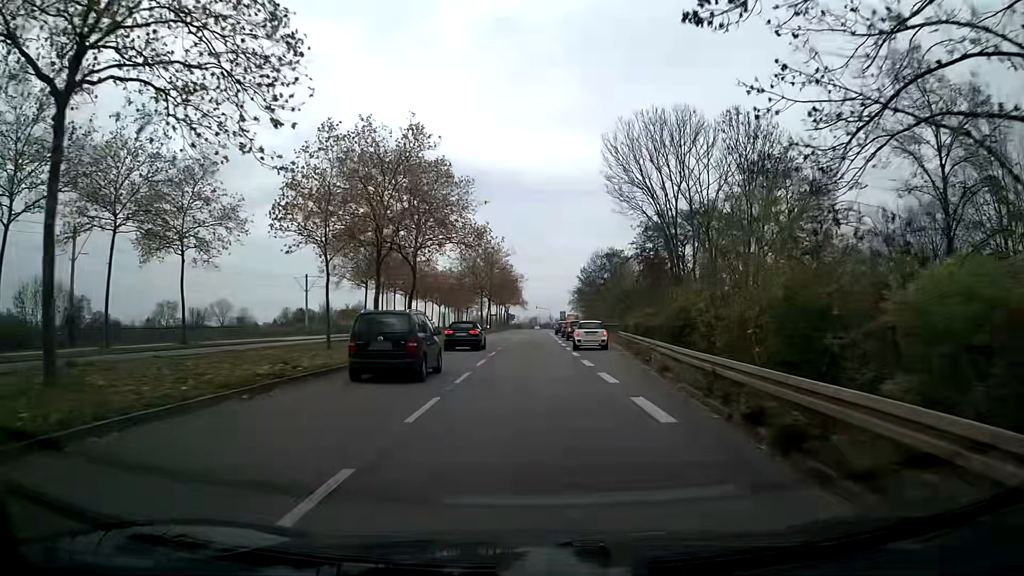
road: secondary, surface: asphalt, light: Day
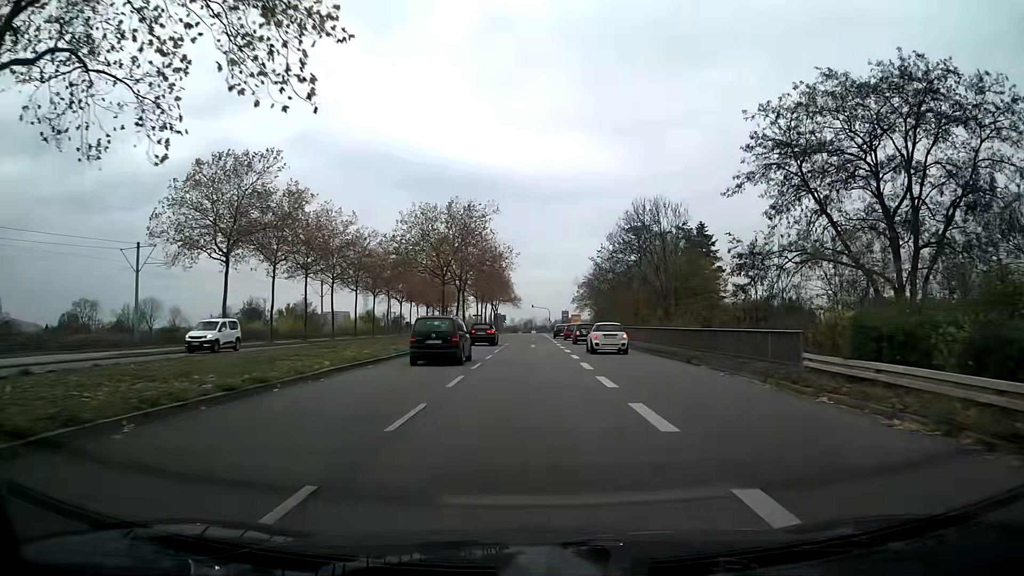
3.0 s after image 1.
(0.0, +36.9) m; 0°
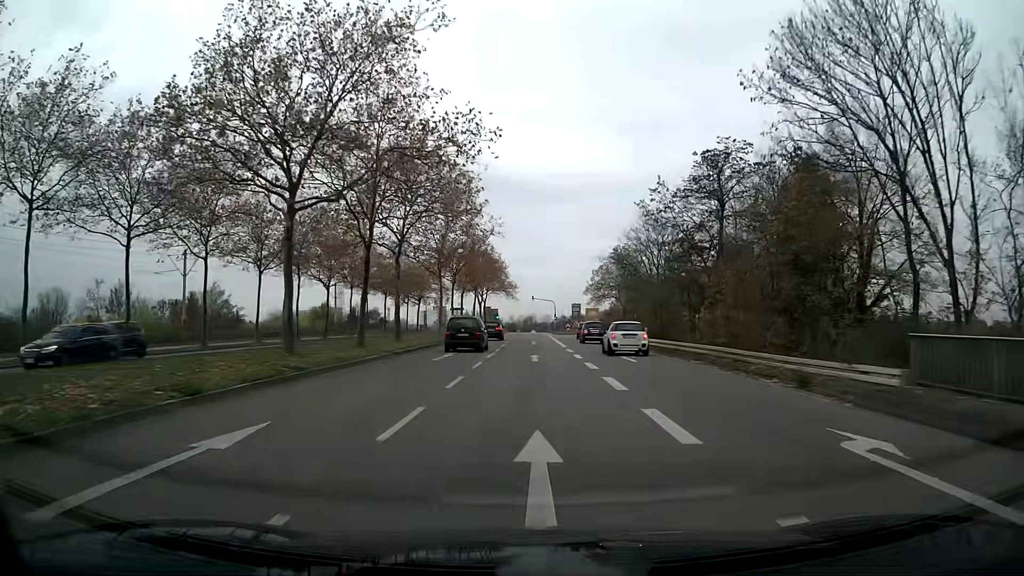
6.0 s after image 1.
(+0.1, +37.2) m; 0°
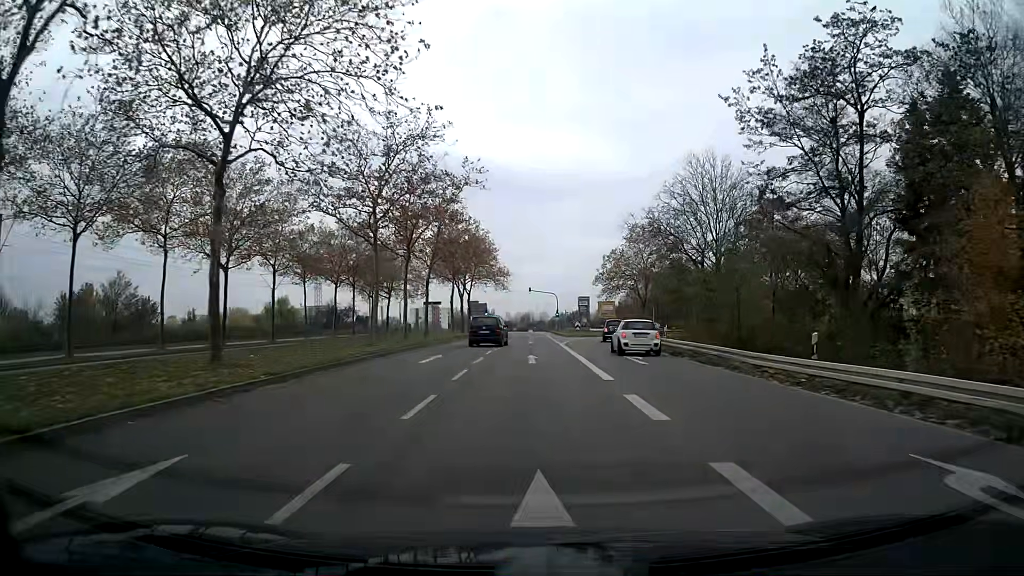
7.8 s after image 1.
(0.0, +22.5) m; 0°
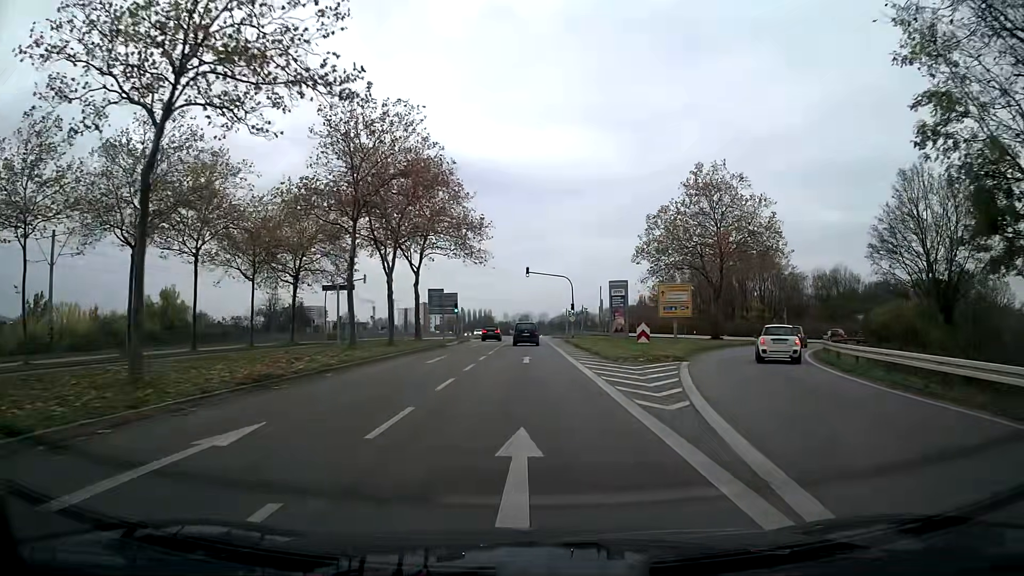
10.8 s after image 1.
(0.0, +37.7) m; 0°
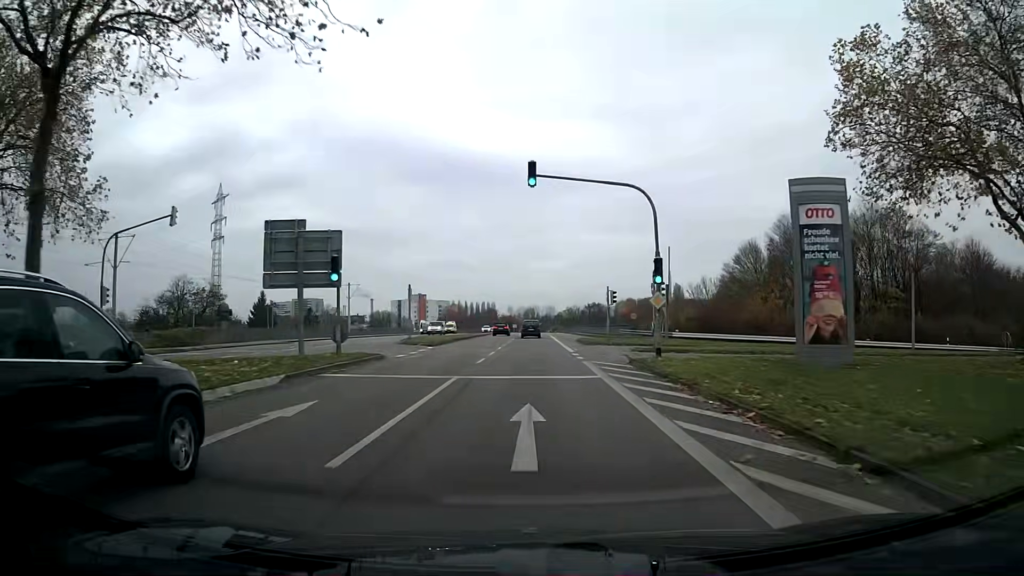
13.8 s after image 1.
(-0.1, +38.1) m; -1°
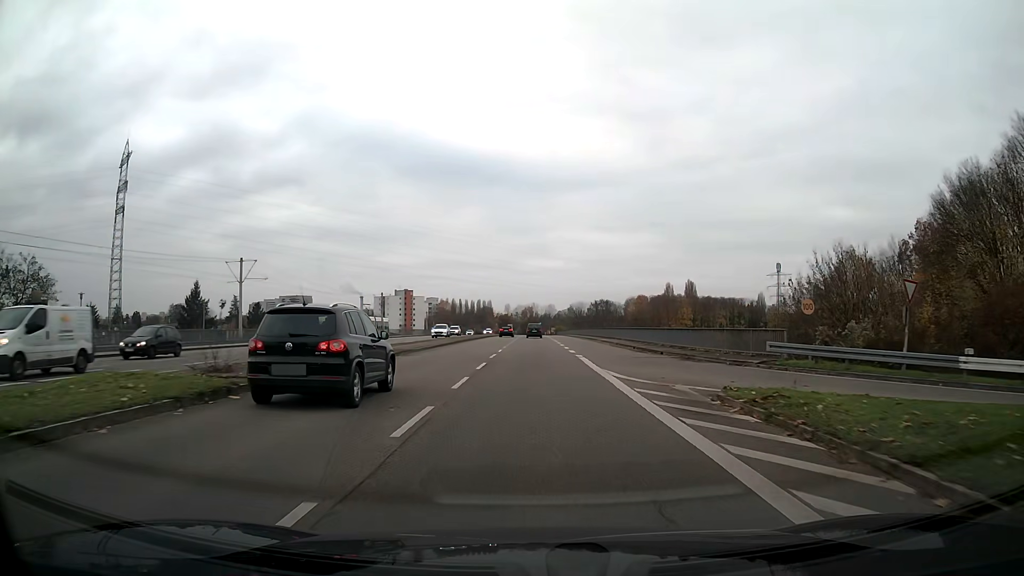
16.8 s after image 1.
(0.0, +38.5) m; 0°
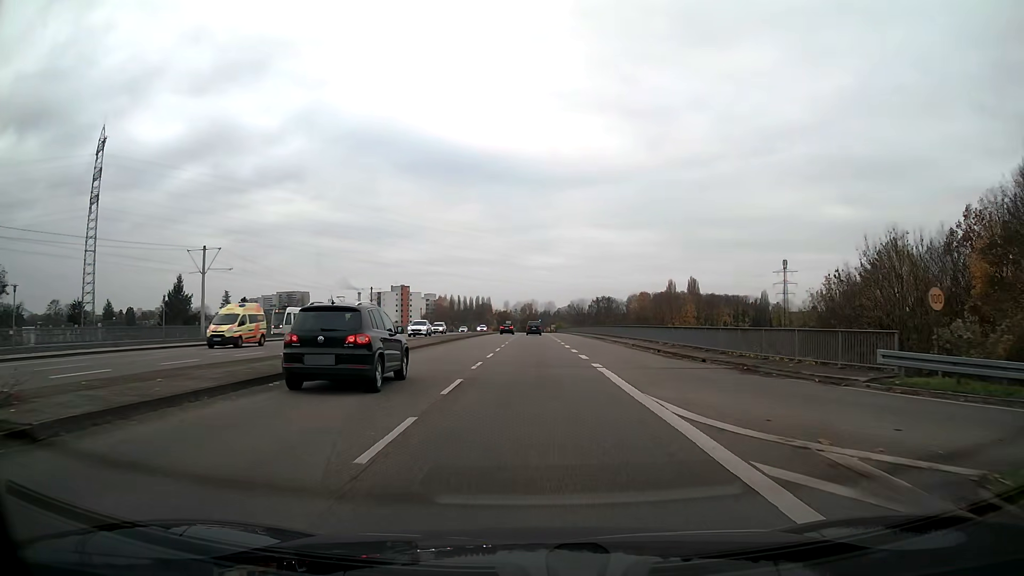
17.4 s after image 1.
(0.0, +7.7) m; 0°
(0, +10) (0, +20) (0, +30) (0, +40) (0, +50) (0, +60) (0, +70) (0, +80) (0, +90) (0, +100) m
